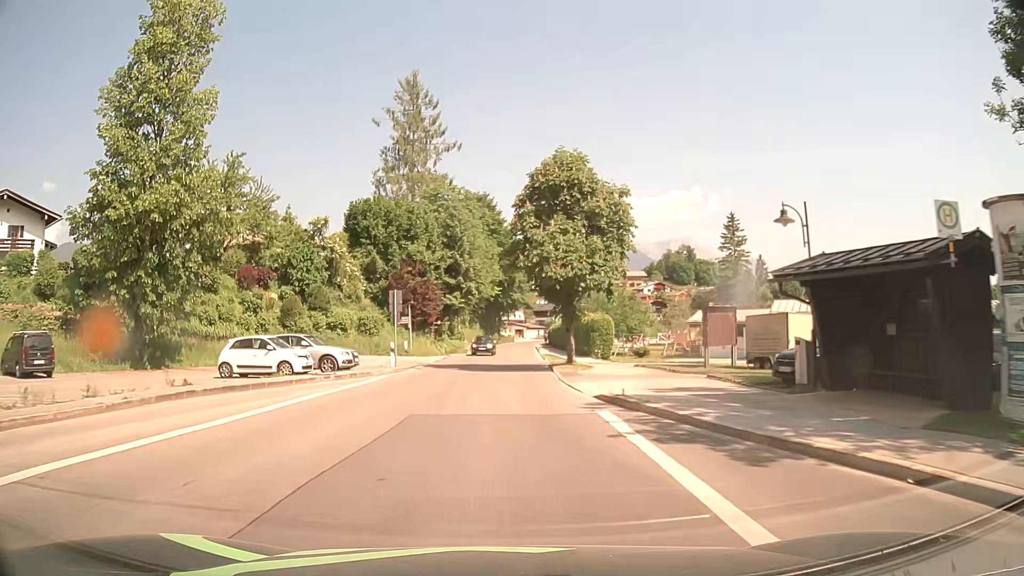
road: tertiary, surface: asphalt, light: Day
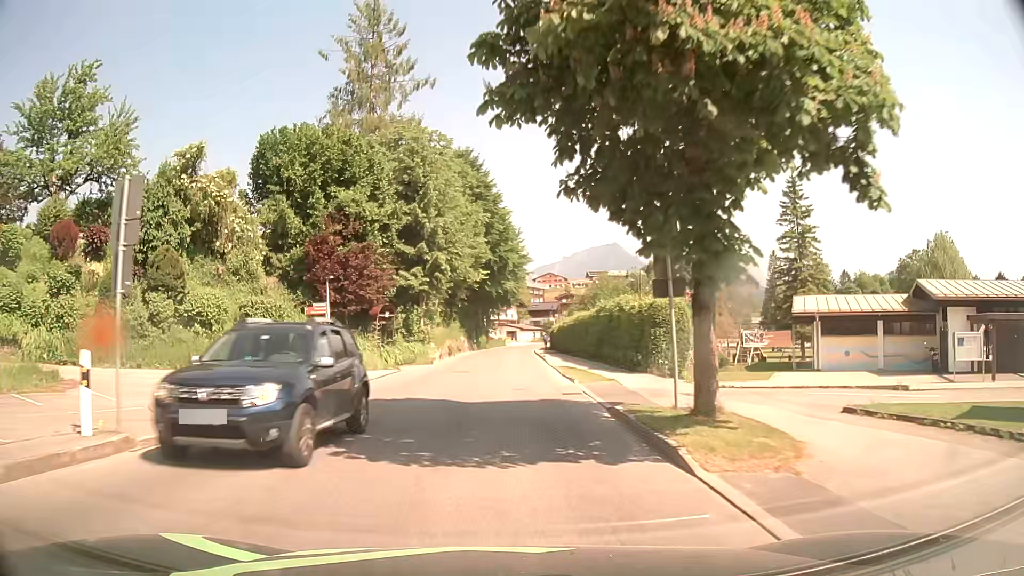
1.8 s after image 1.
(+0.1, +22.4) m; +1°
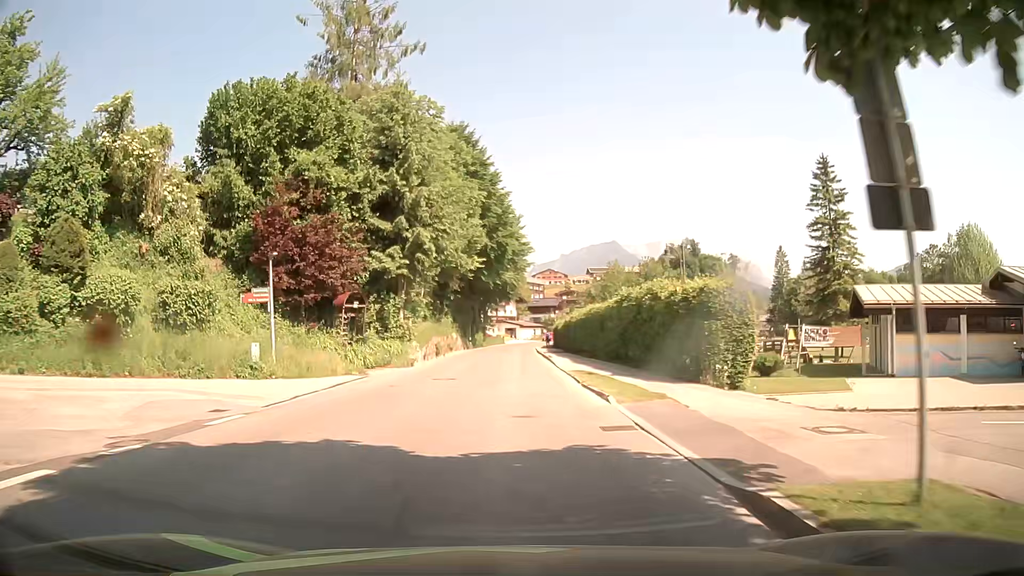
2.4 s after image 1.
(0.0, +7.4) m; 0°
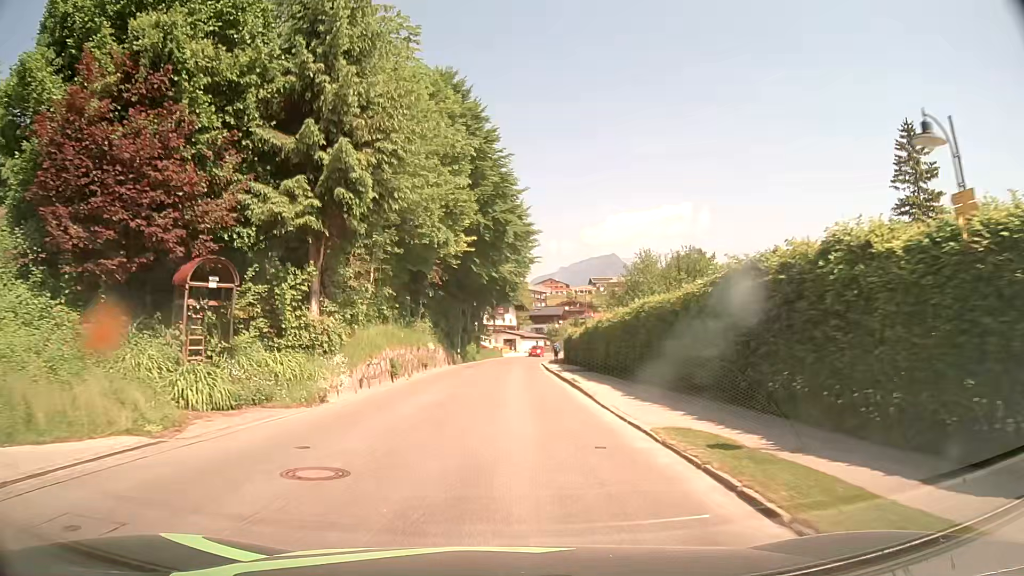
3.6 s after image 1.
(0.0, +14.8) m; 0°
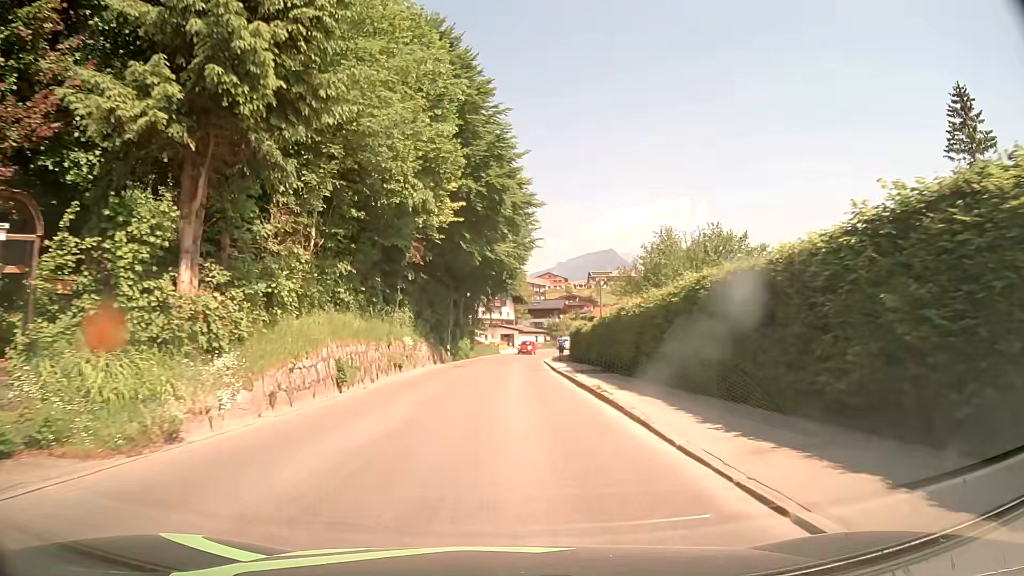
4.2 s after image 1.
(+0.1, +7.4) m; +1°
